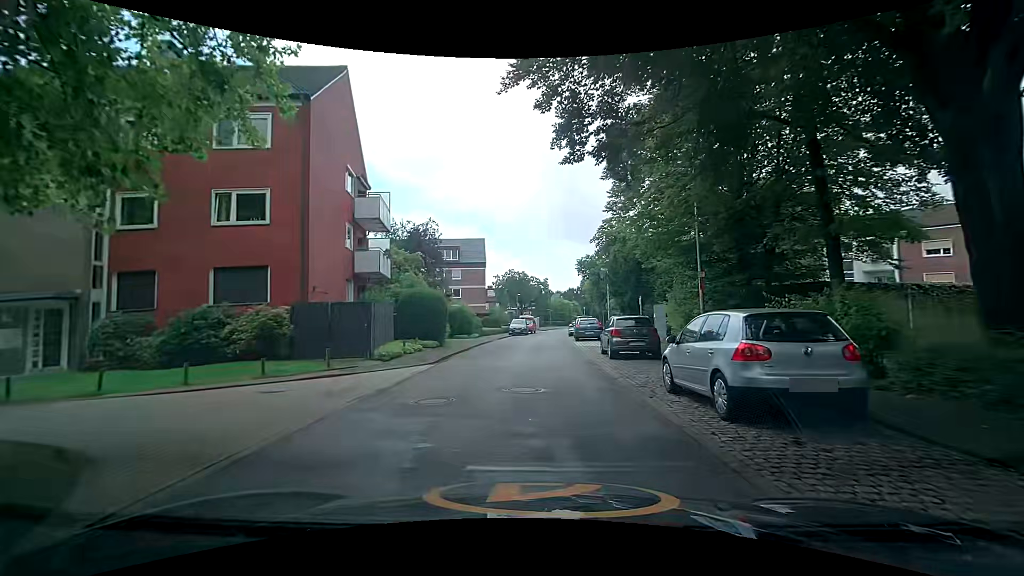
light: Day
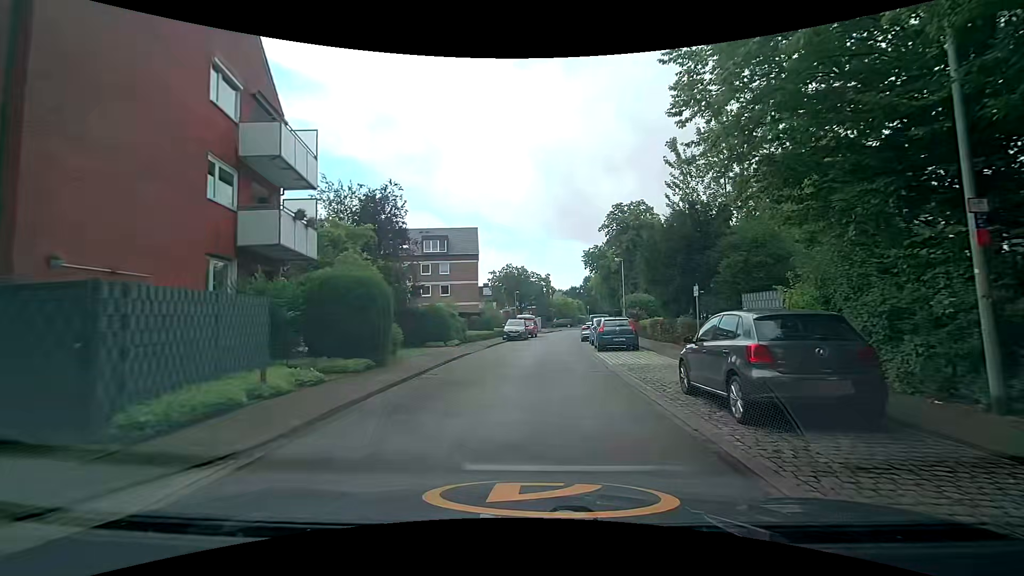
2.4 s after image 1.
(+0.3, +10.5) m; +1°
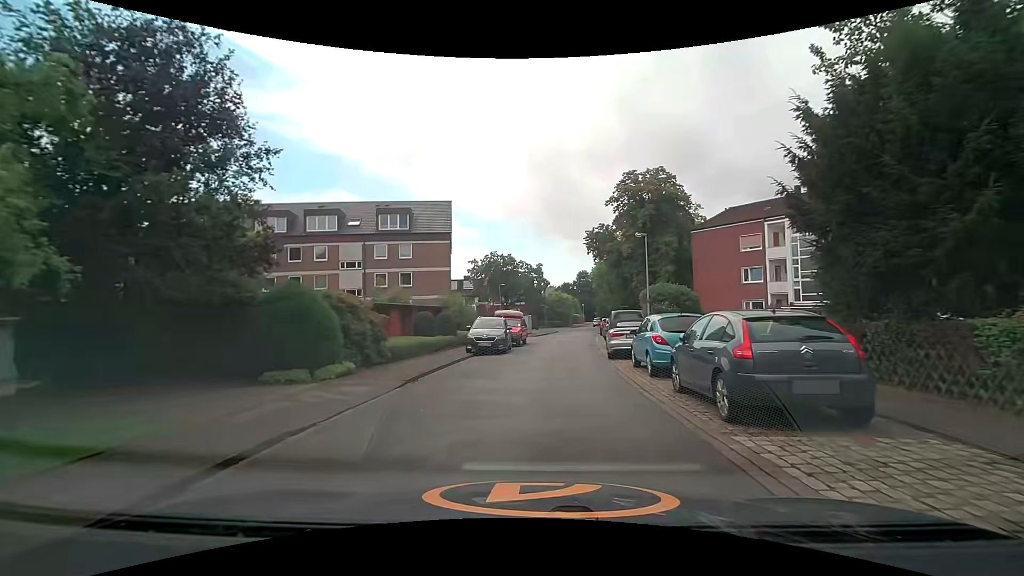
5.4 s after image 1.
(+0.3, +15.2) m; +1°
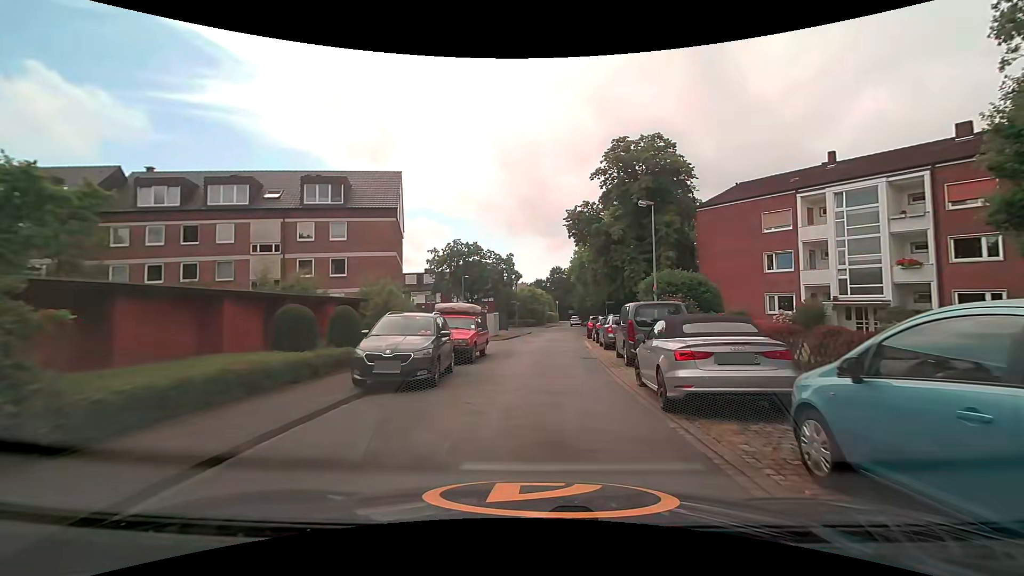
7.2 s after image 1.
(+0.3, +10.3) m; +4°
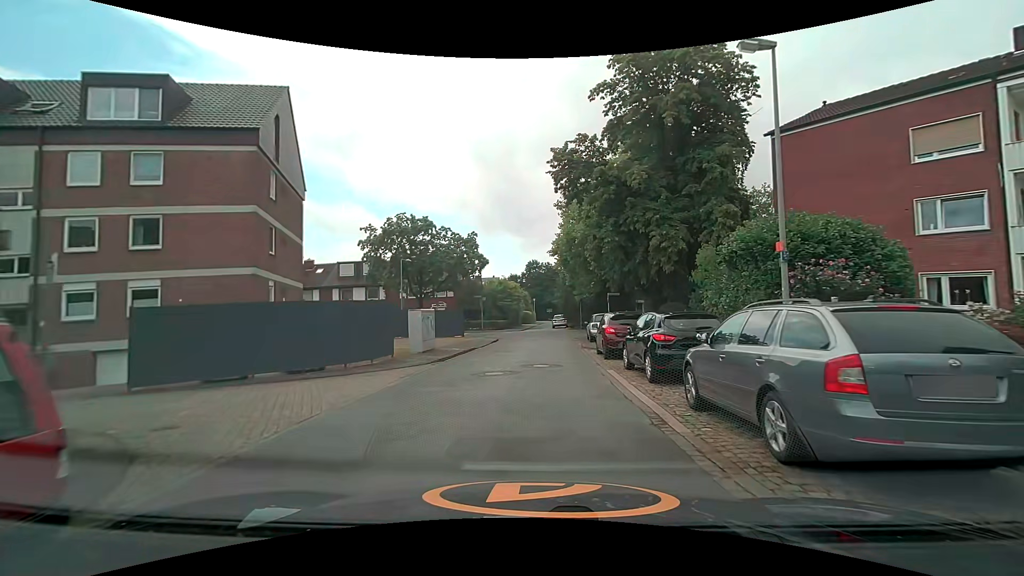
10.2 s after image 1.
(+0.5, +16.5) m; +3°
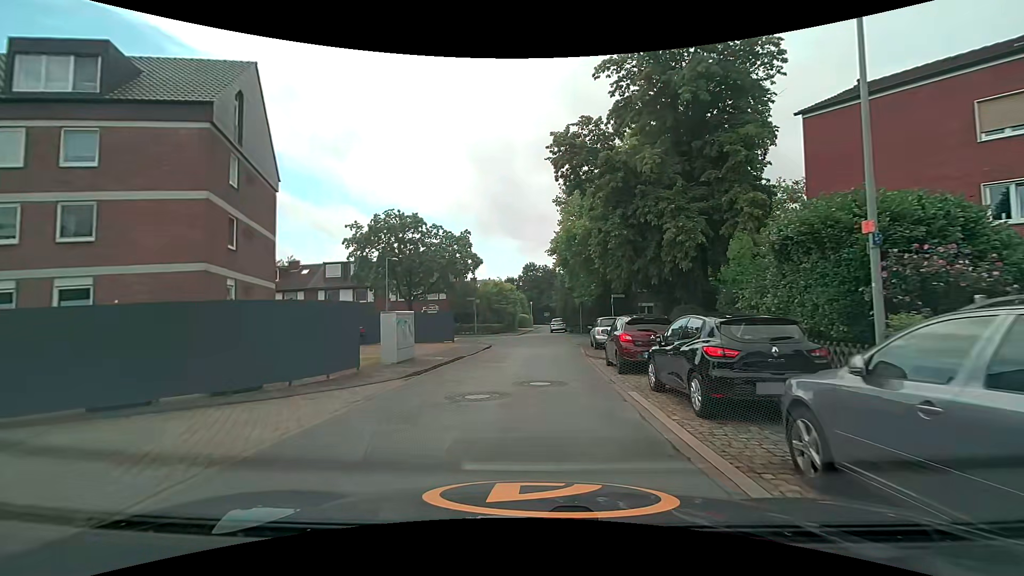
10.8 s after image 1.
(0.0, +3.1) m; 0°
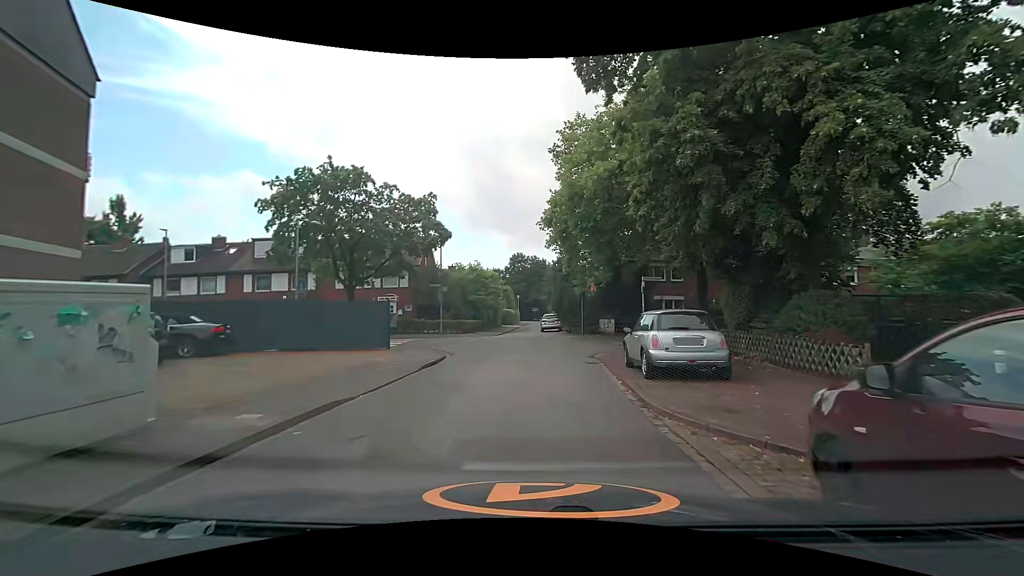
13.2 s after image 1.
(+0.1, +11.8) m; 0°
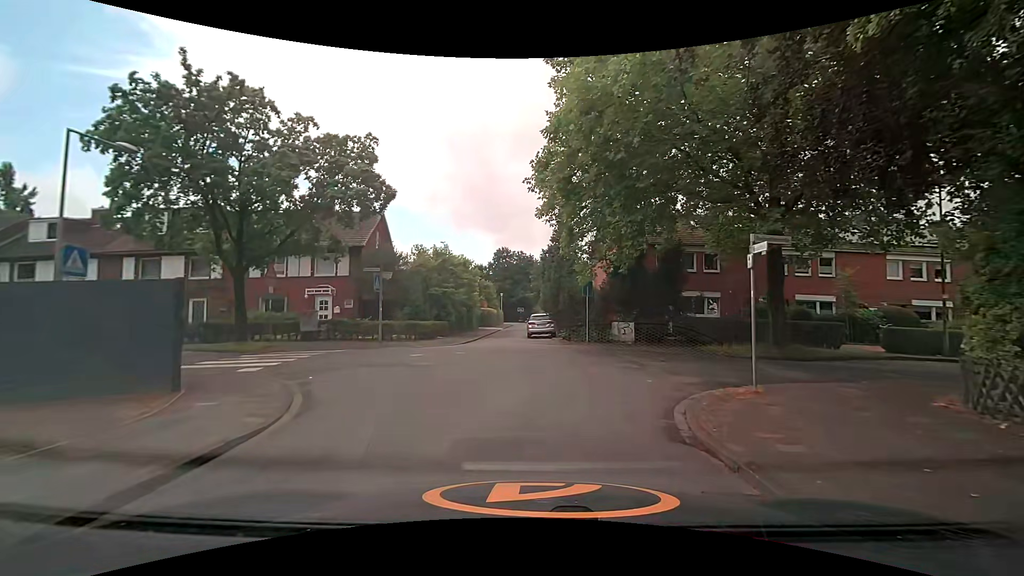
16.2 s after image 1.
(+0.2, +10.9) m; +3°
